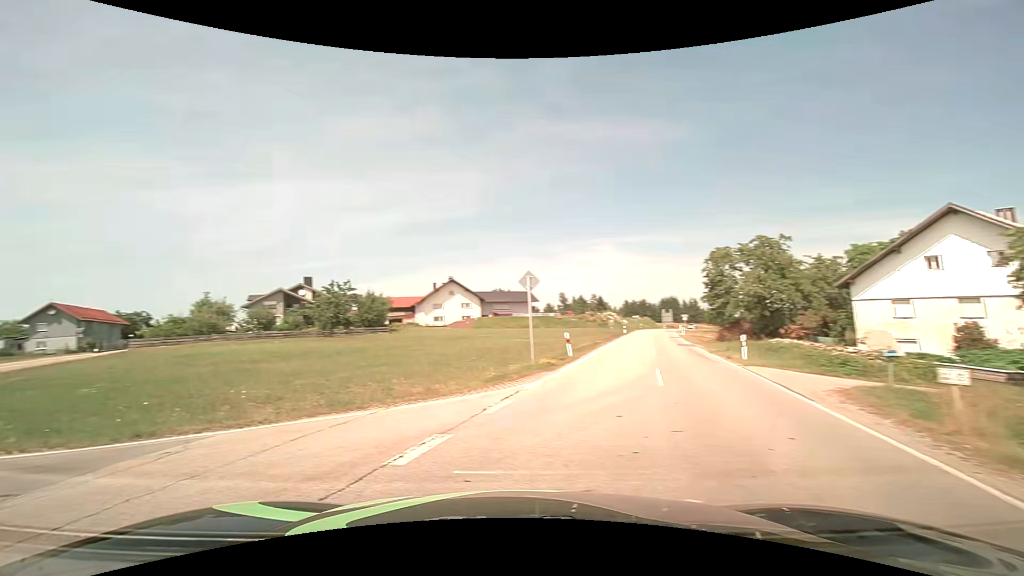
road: tertiary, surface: asphalt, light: Day
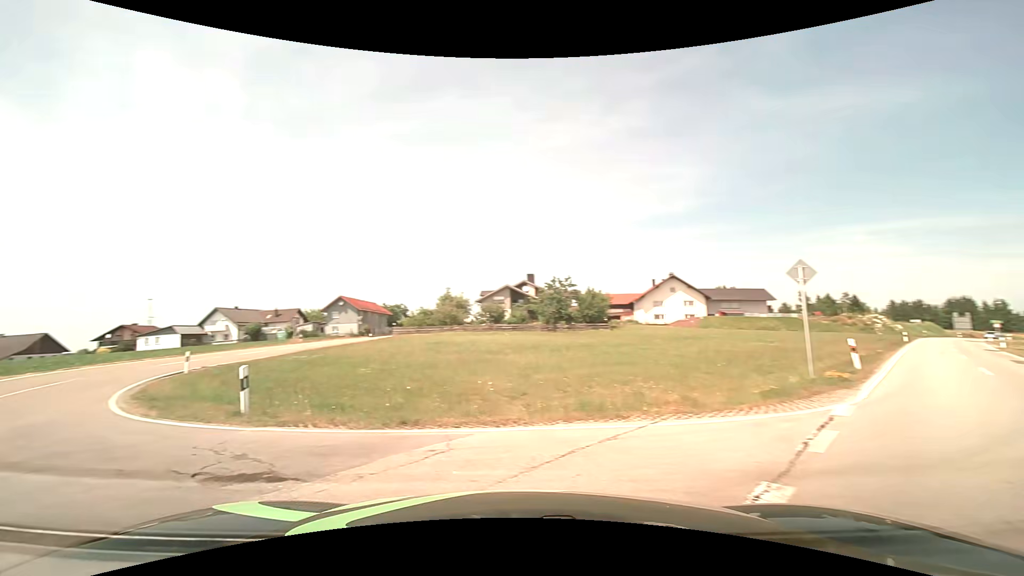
(-0.4, +1.8) m; -24°
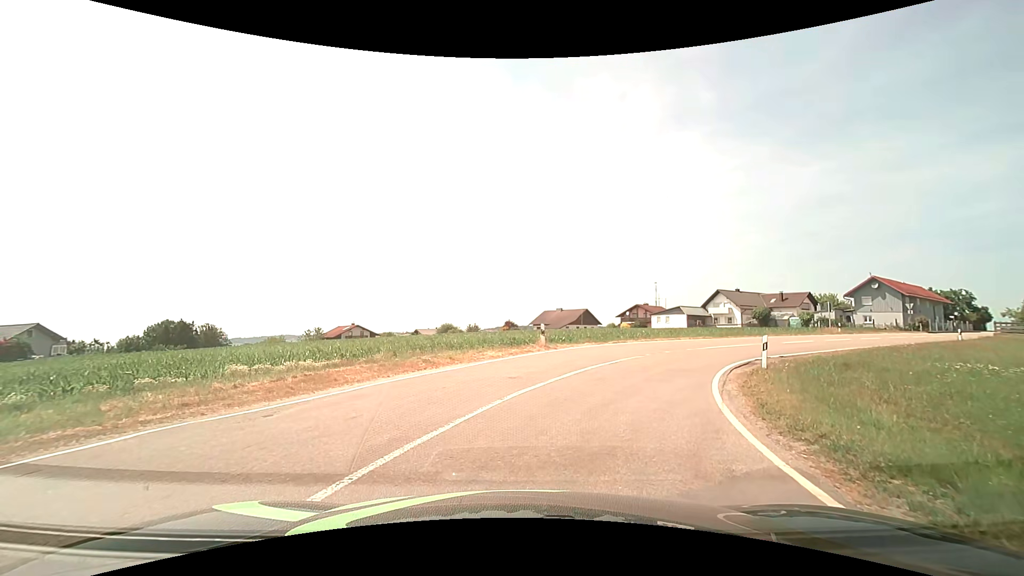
(-6.4, +7.9) m; -56°
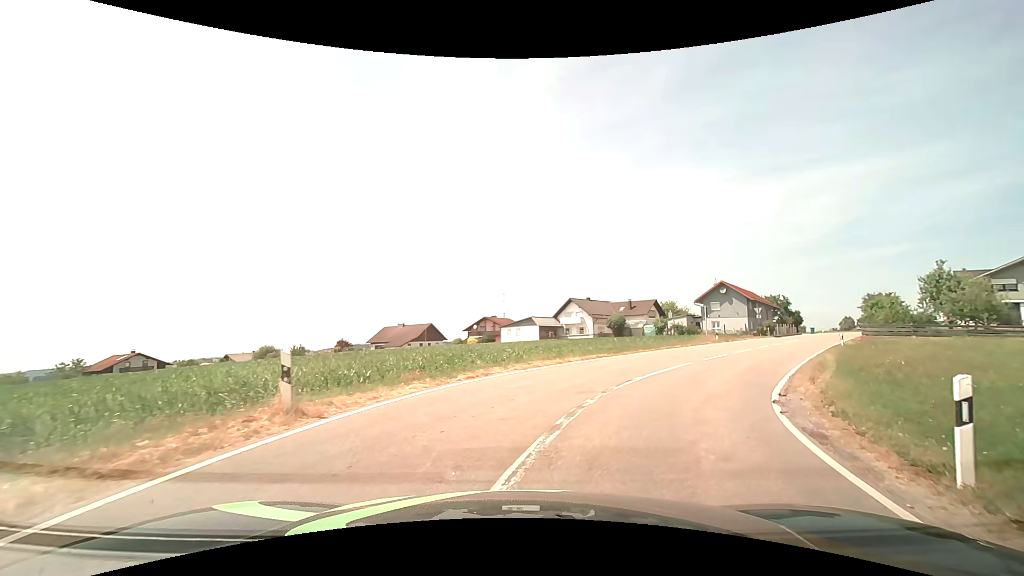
(+1.9, +12.3) m; +19°
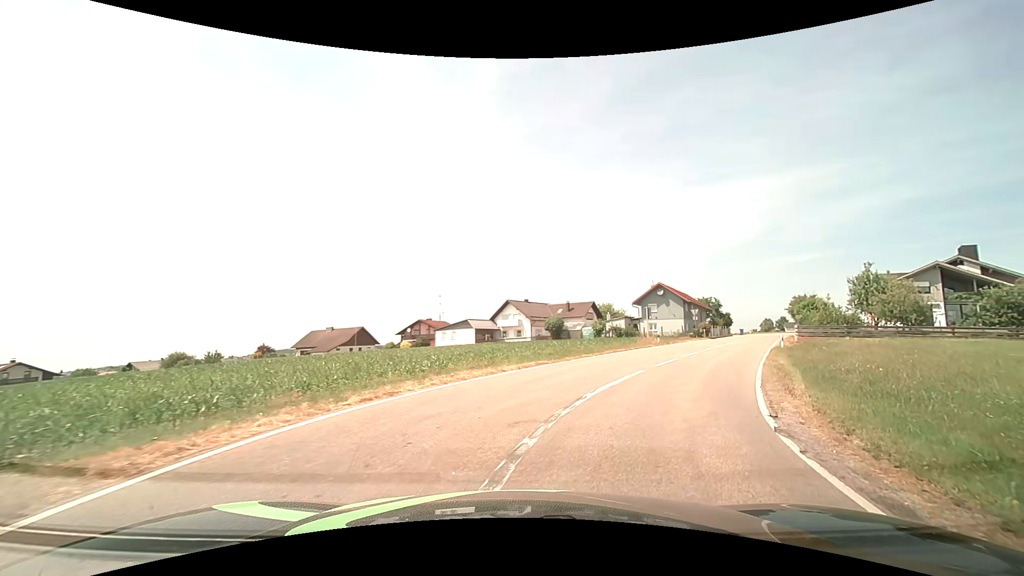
(+0.2, +3.2) m; +7°
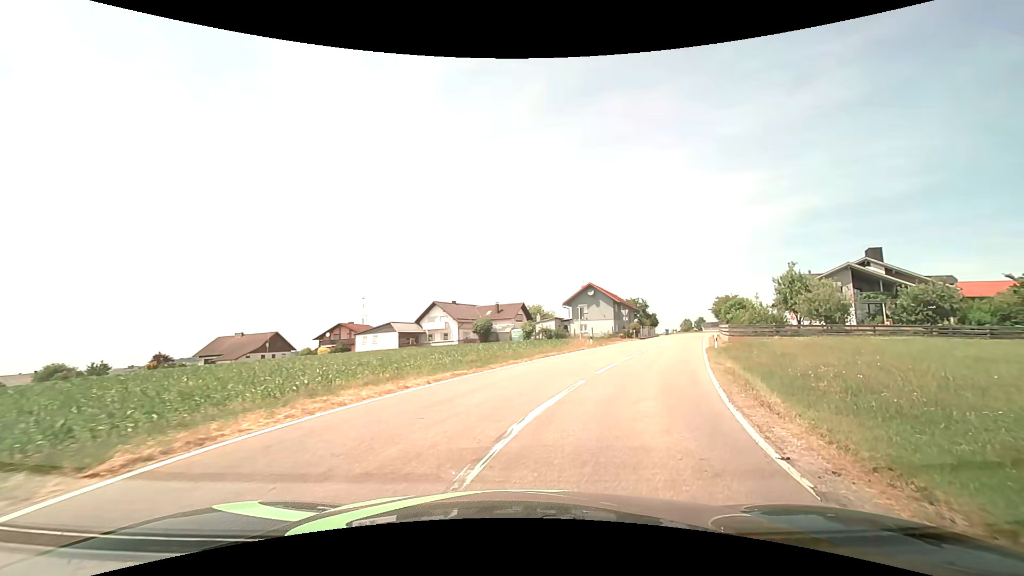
(+0.2, +3.3) m; +9°
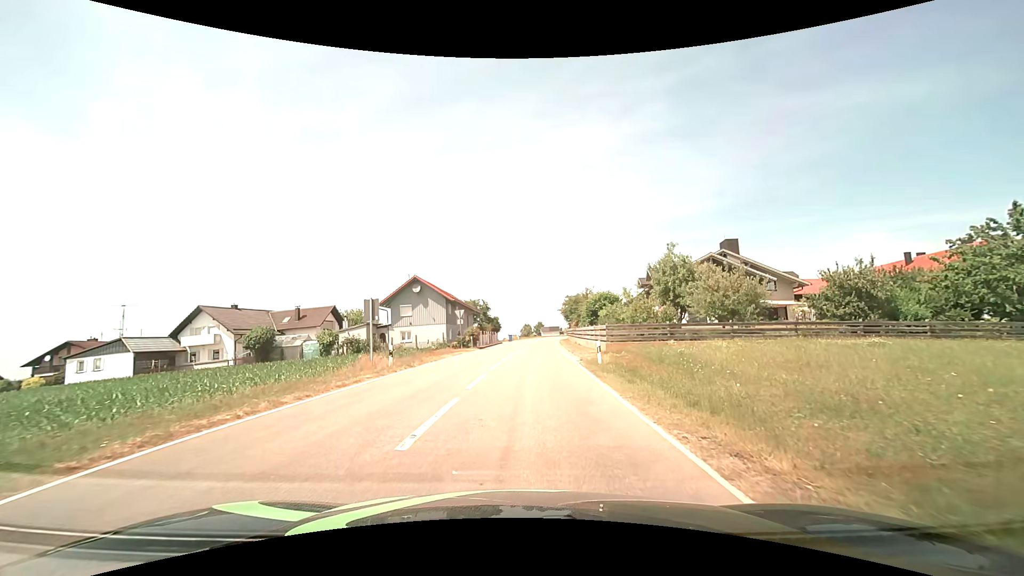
(+3.3, +15.2) m; +18°
